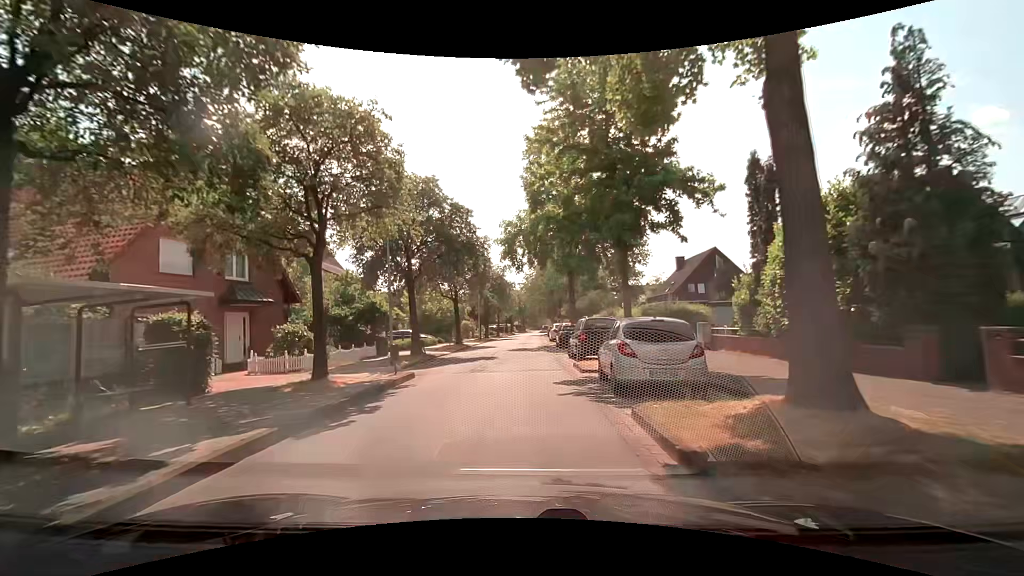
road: residential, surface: asphalt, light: Day
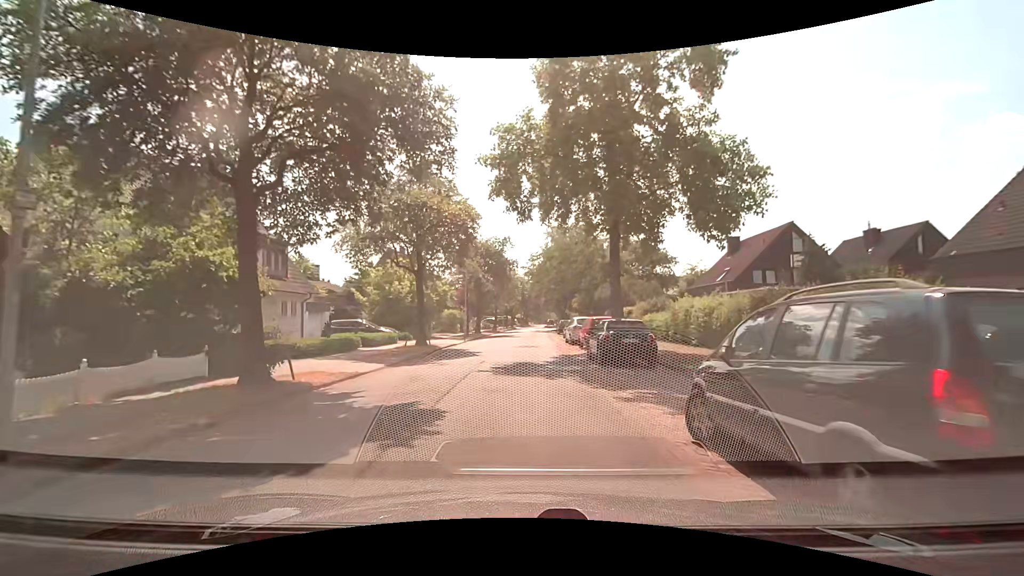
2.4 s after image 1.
(-0.1, +15.4) m; 0°
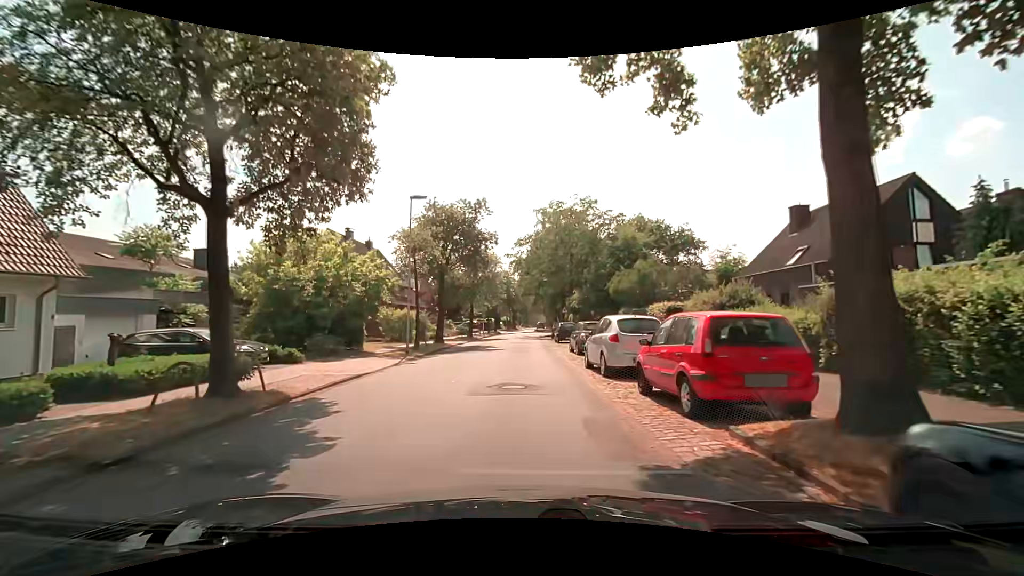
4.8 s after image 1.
(+0.1, +15.3) m; 0°
